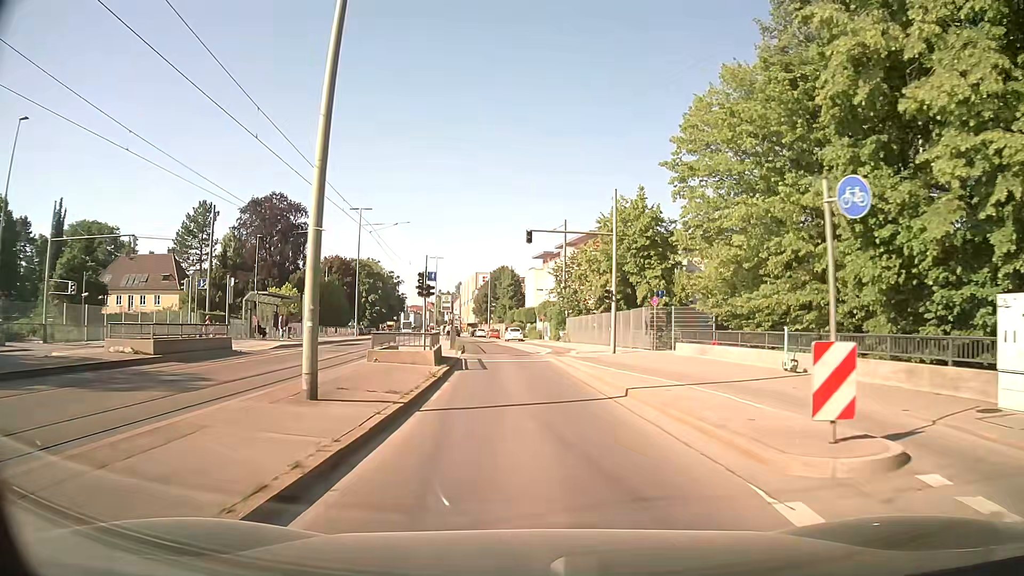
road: secondary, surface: asphalt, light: Day
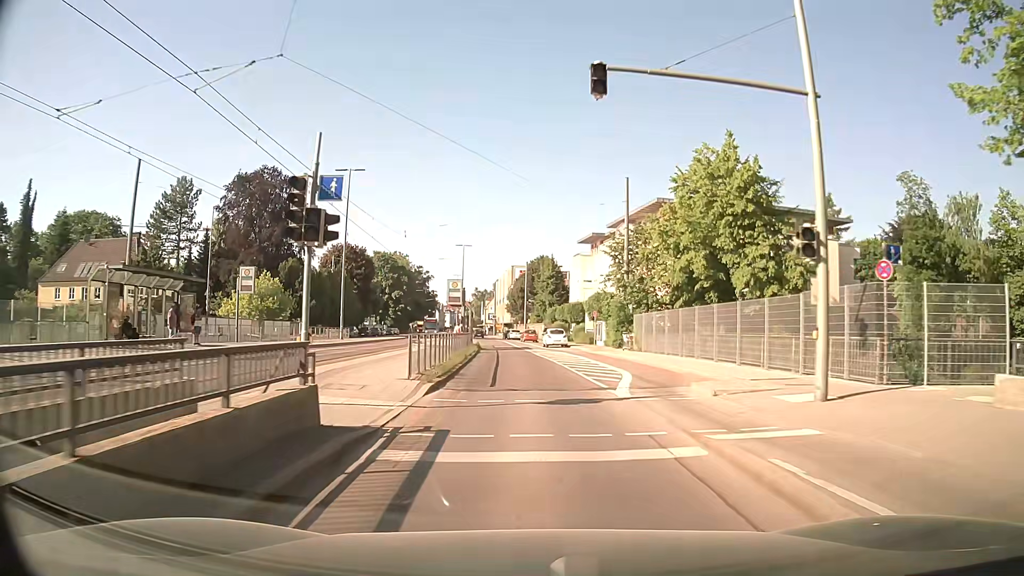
(-0.6, +19.6) m; -4°
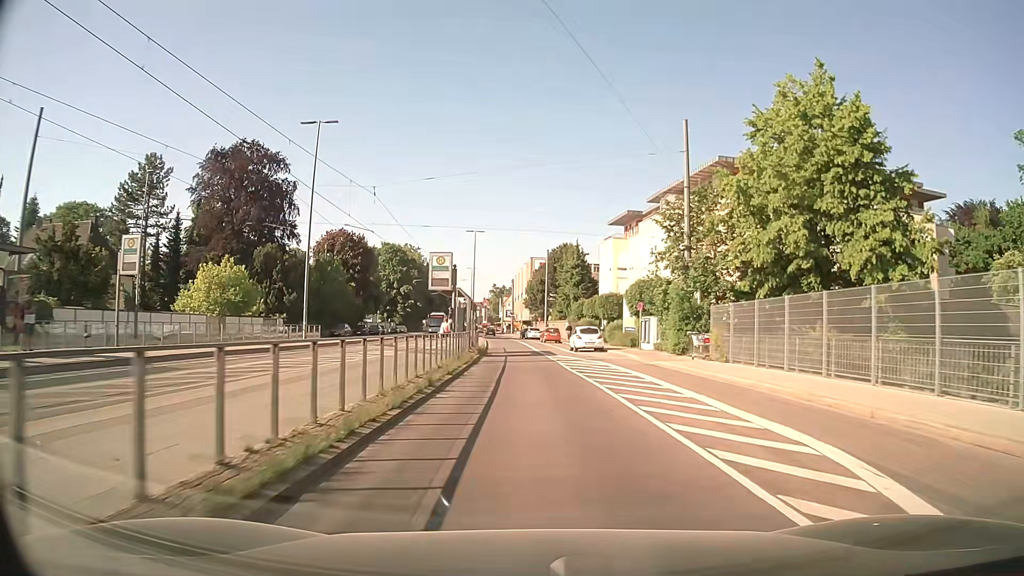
(-0.2, +13.6) m; -2°
